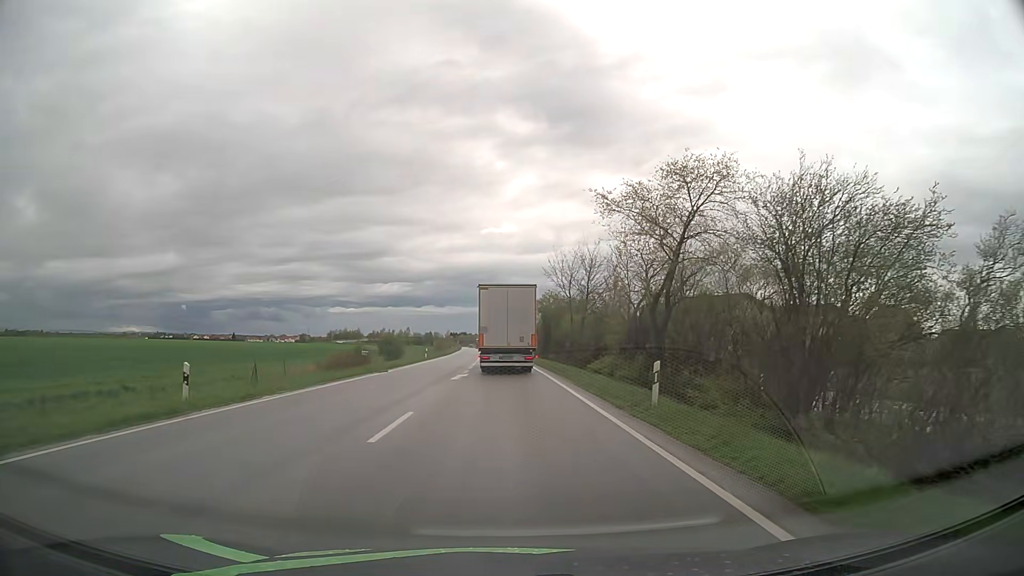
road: primary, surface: asphalt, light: Day
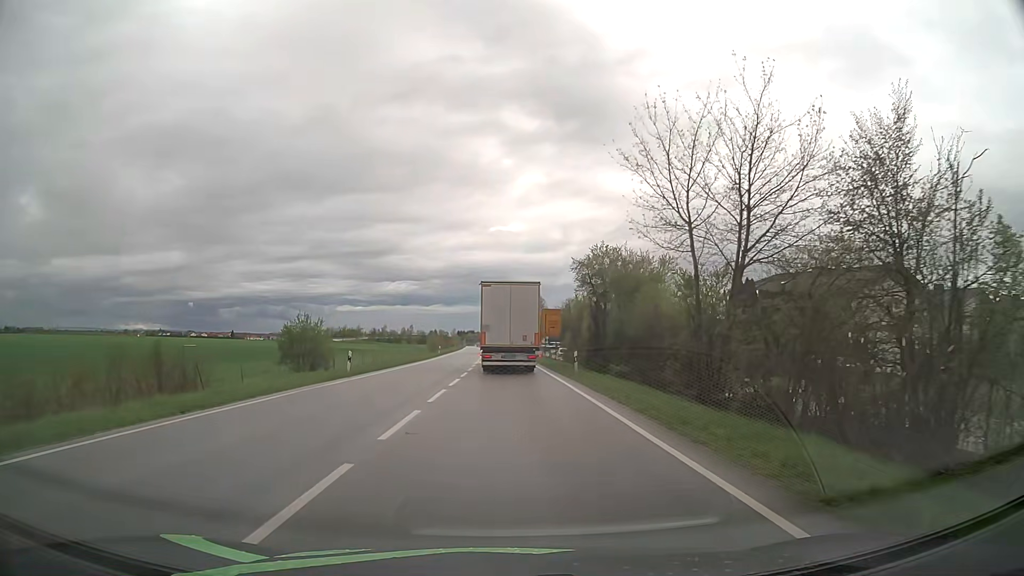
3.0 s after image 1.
(-0.3, +34.8) m; -1°
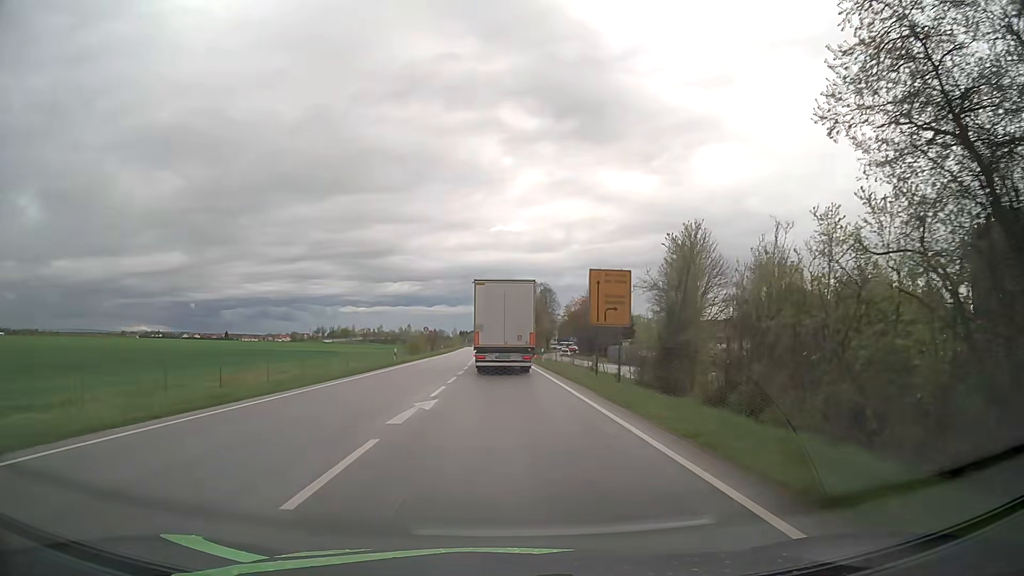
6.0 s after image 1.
(-0.2, +34.2) m; -1°
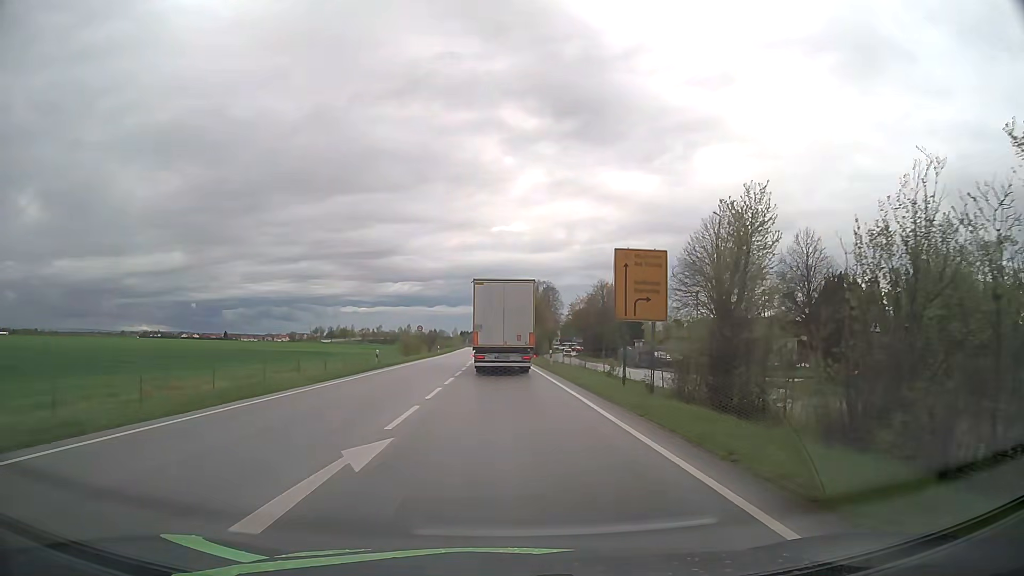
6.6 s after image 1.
(0.0, +6.7) m; 0°
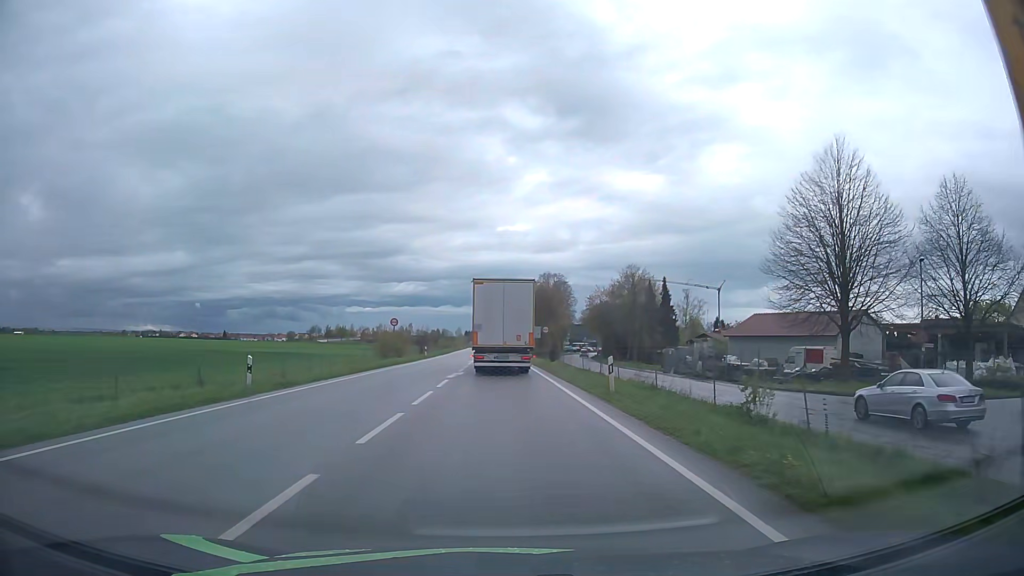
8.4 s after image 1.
(0.0, +19.8) m; 0°
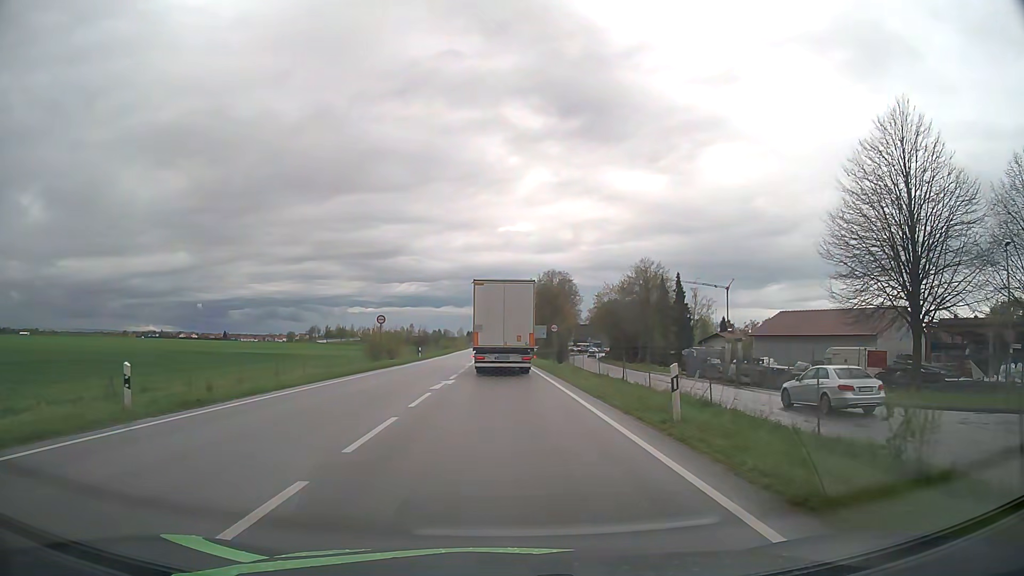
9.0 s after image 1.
(0.0, +6.6) m; 0°
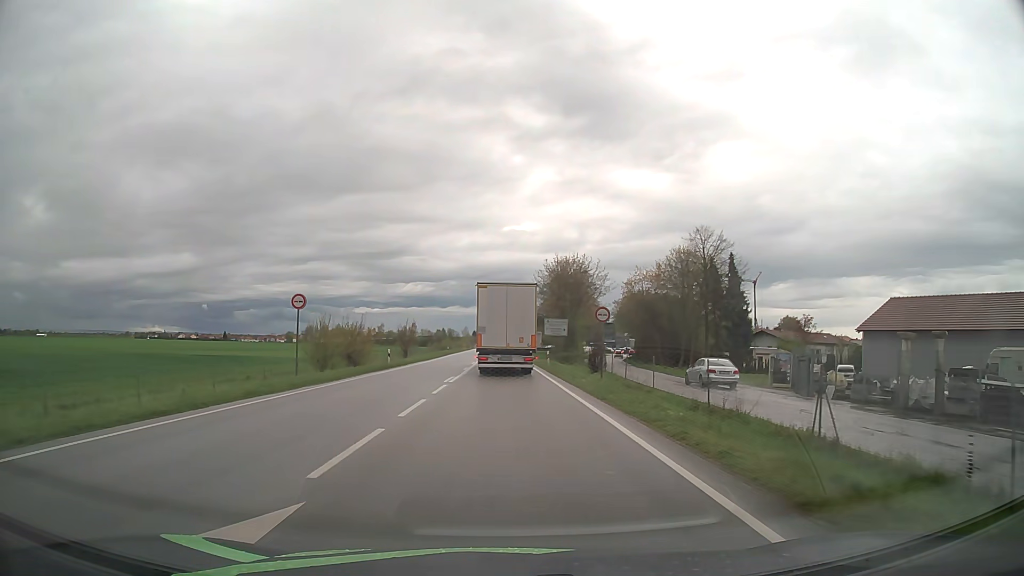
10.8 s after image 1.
(-0.1, +19.7) m; -1°
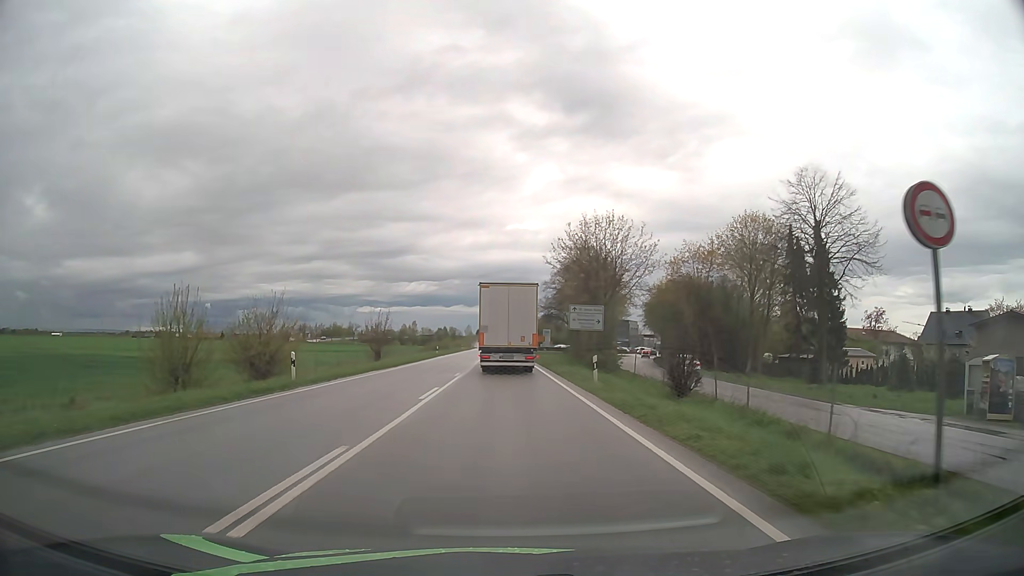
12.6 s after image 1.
(-0.1, +20.1) m; 0°
